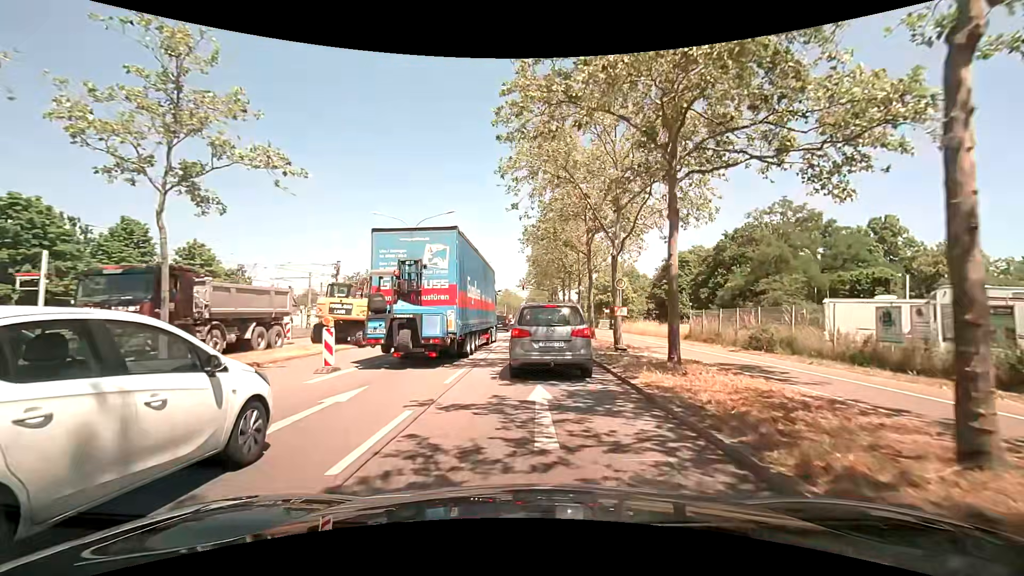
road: primary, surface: asphalt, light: Day
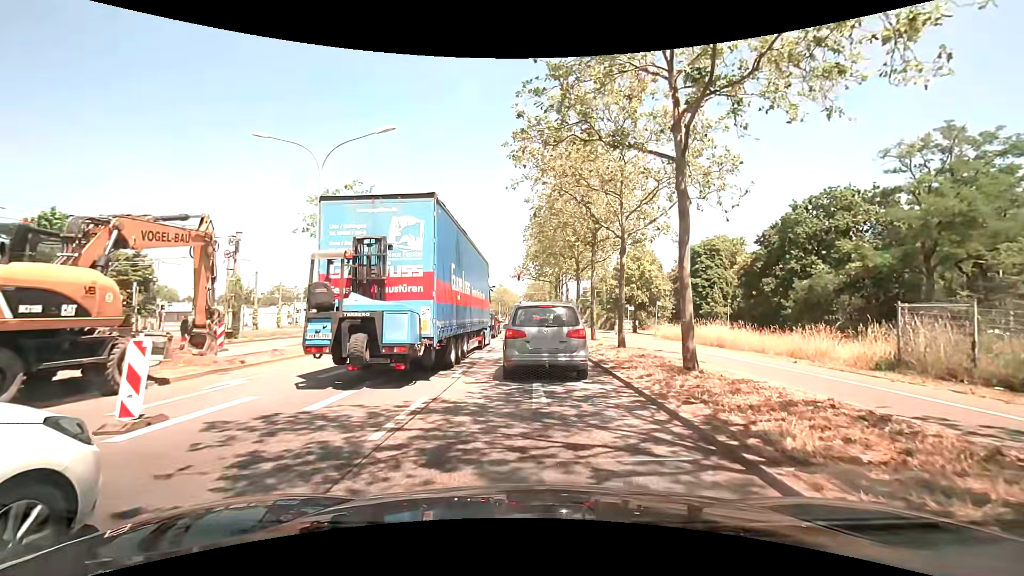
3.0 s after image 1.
(-0.1, +16.8) m; -1°
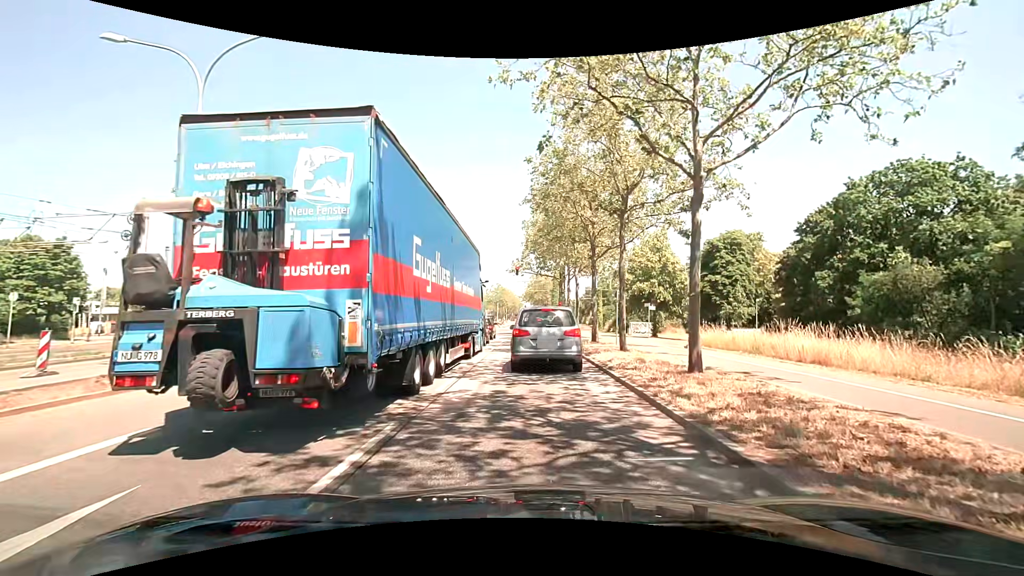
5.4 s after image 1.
(+0.1, +8.2) m; 0°
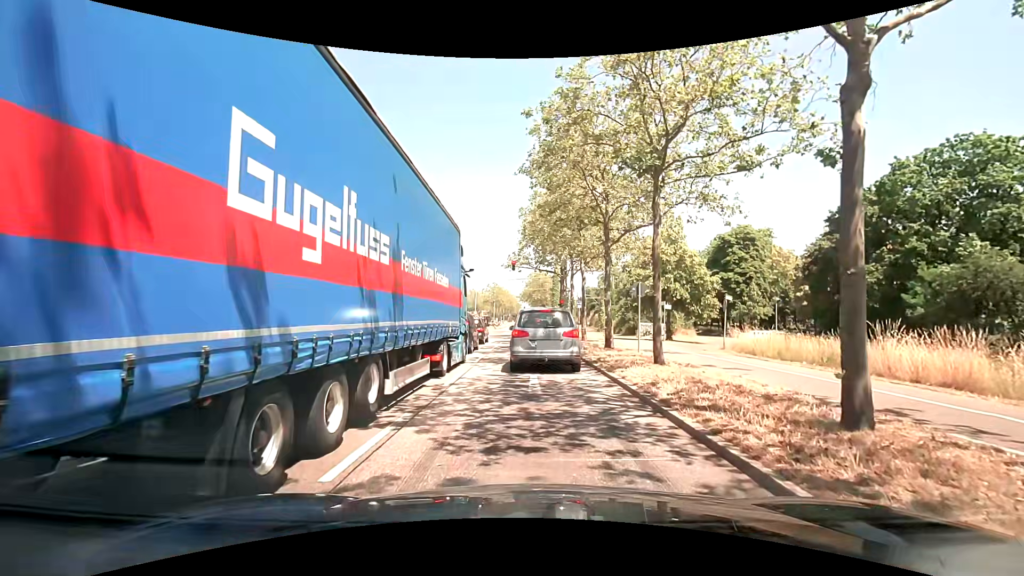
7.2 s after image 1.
(+0.1, +5.2) m; +1°
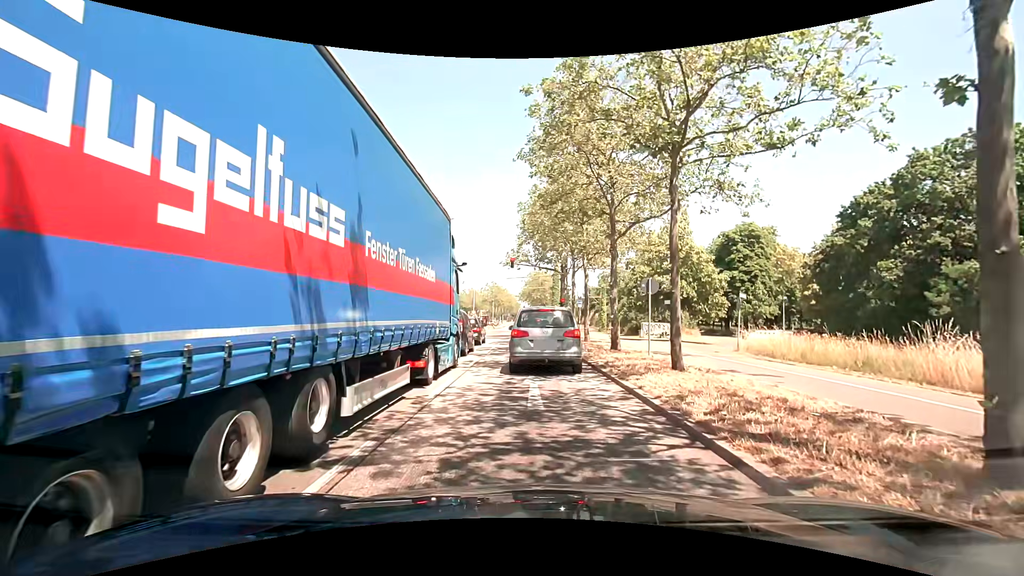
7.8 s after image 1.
(0.0, +1.7) m; +1°
